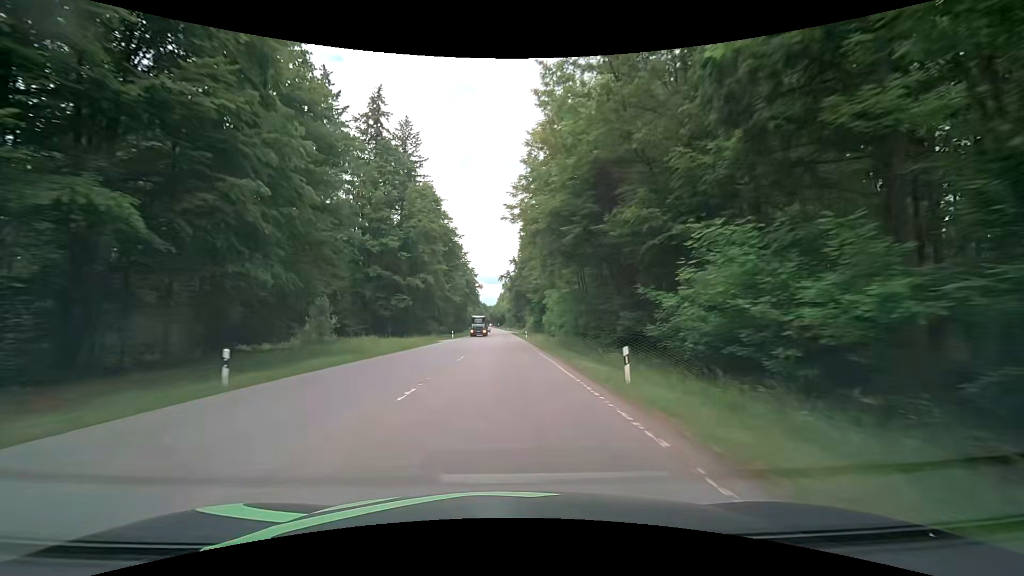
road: secondary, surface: asphalt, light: Day
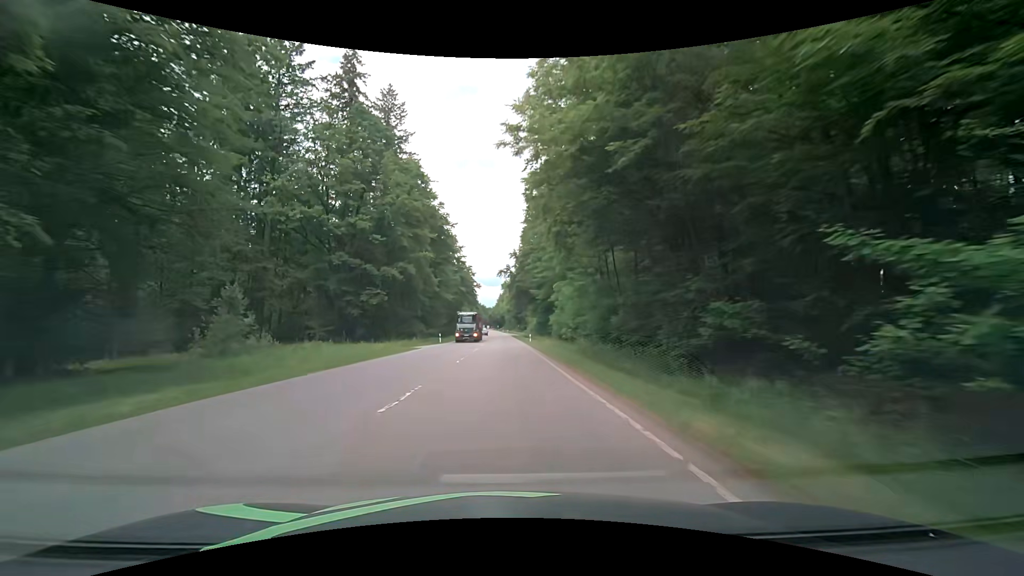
(0.0, +12.8) m; 0°
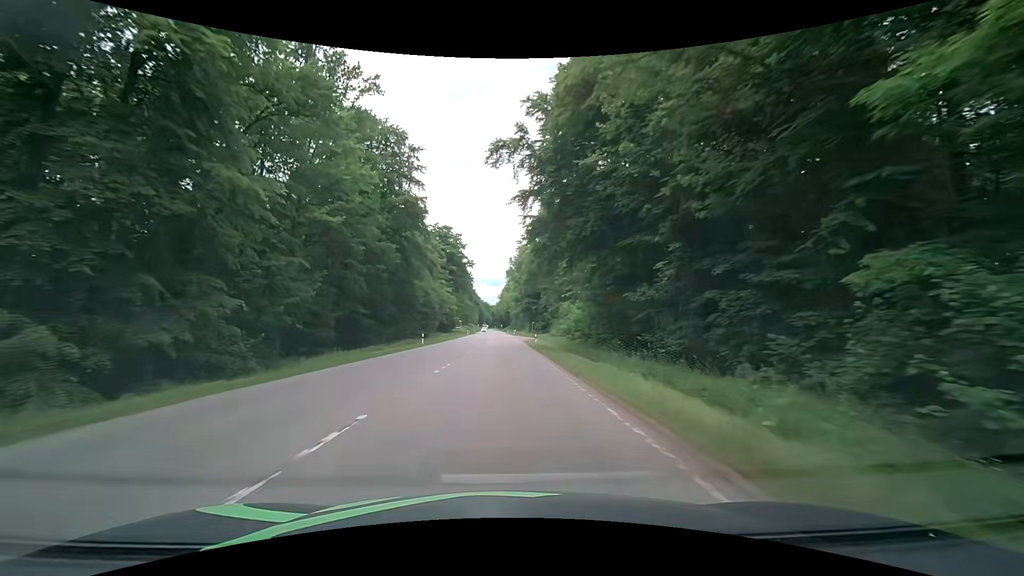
(-0.7, +65.1) m; -1°
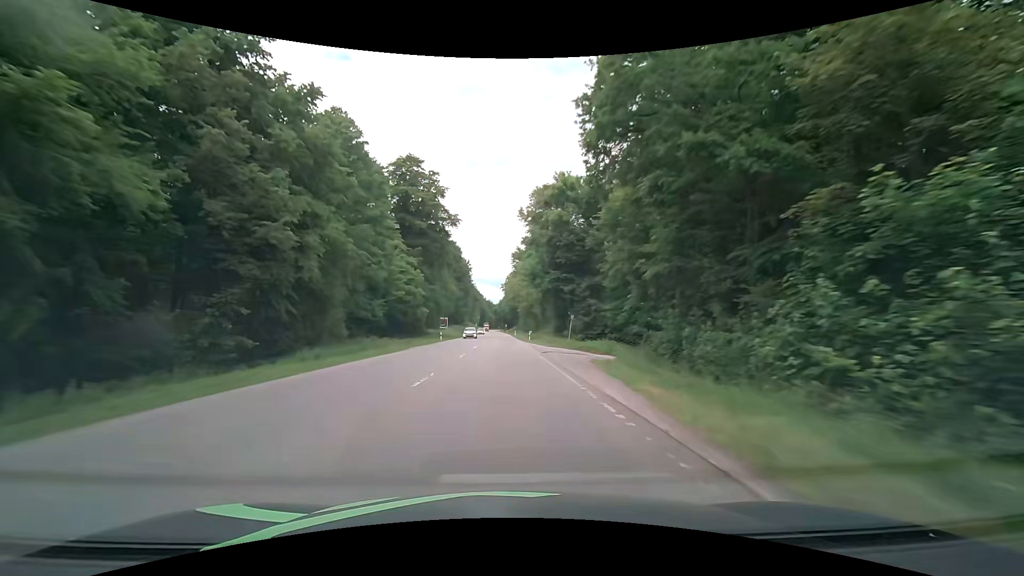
(-0.1, +52.5) m; 0°
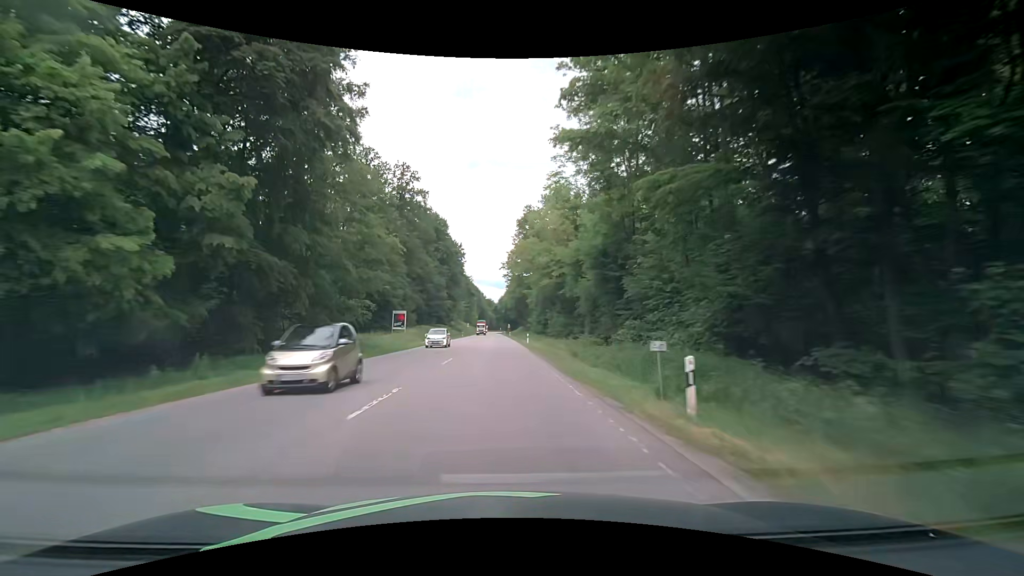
(-0.4, +51.9) m; -1°
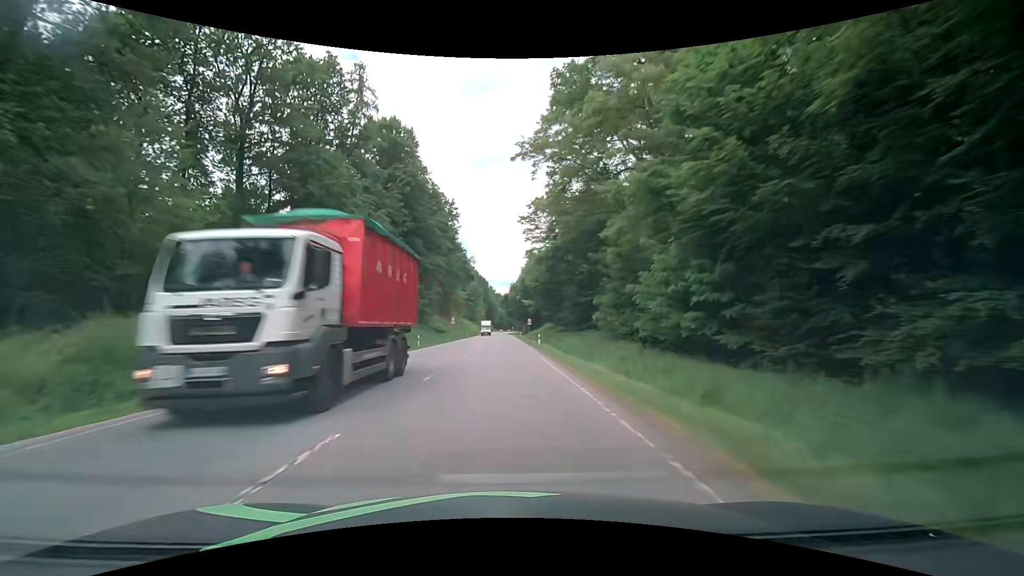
(-1.0, +65.1) m; -1°
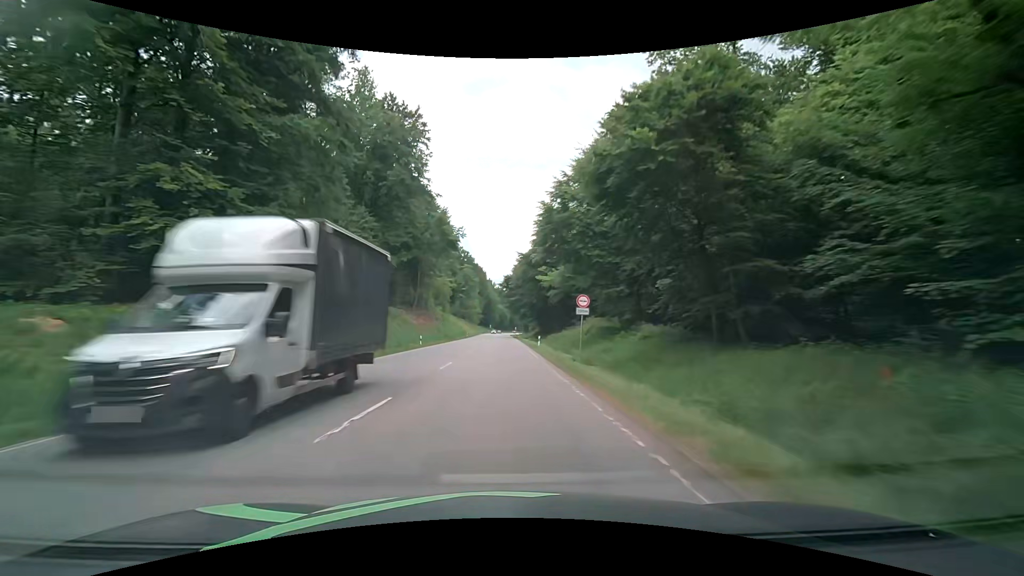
(-0.3, +53.2) m; -1°
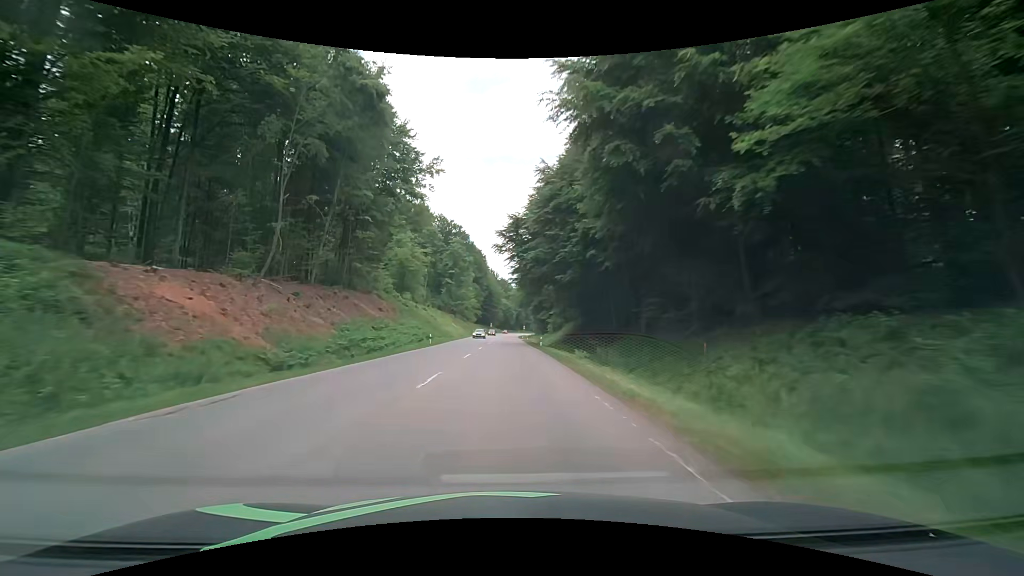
(-0.2, +53.5) m; 0°
(0, +10) (0, +20) (0, +30) (0, +40) (0, +50) (0, +60) (0, +70) (0, +80) (0, +90) (0, +100) m
